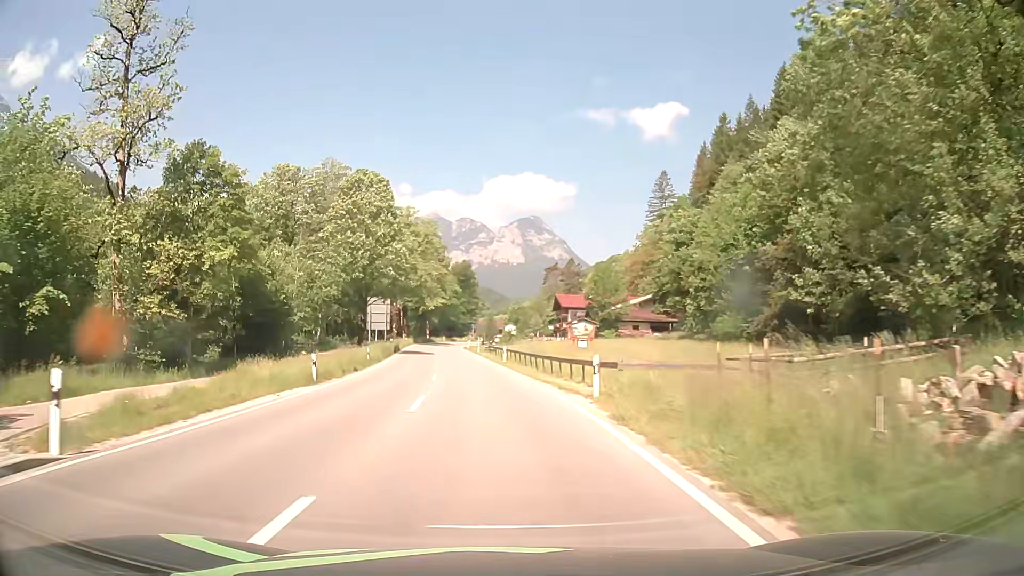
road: primary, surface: asphalt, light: Day
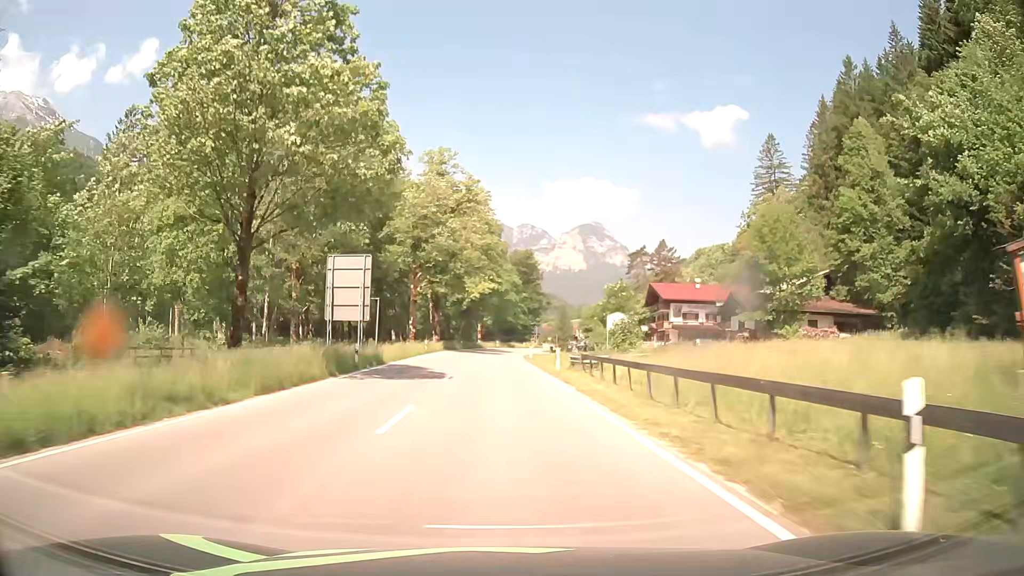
(-2.1, +40.2) m; -5°
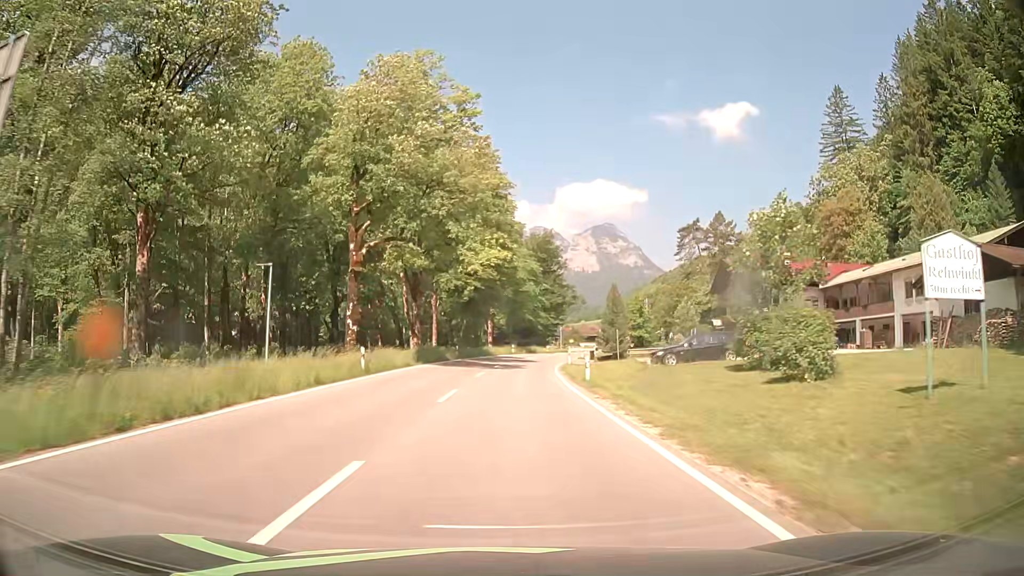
(-0.3, +30.5) m; -1°
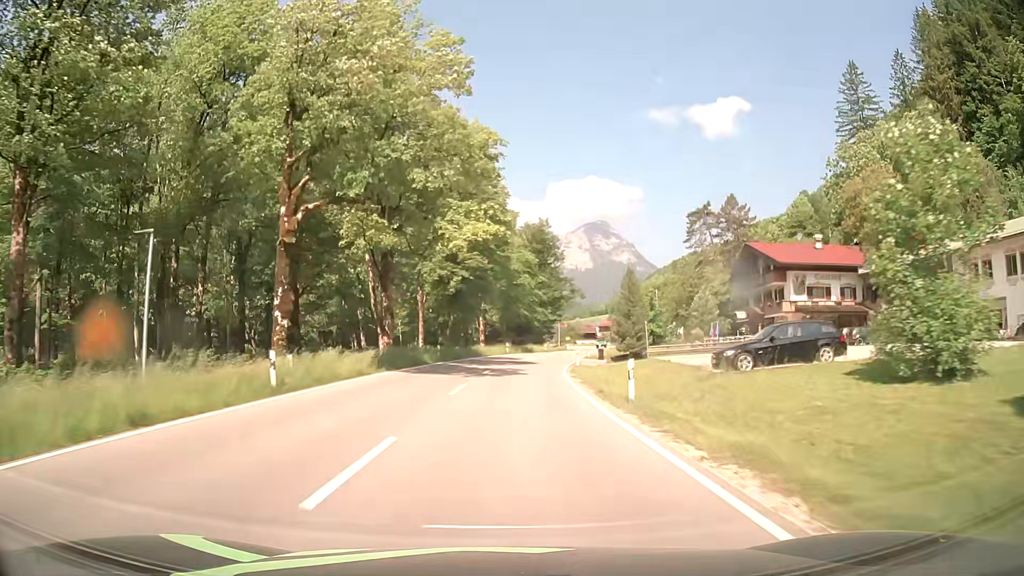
(+0.1, +10.1) m; +1°
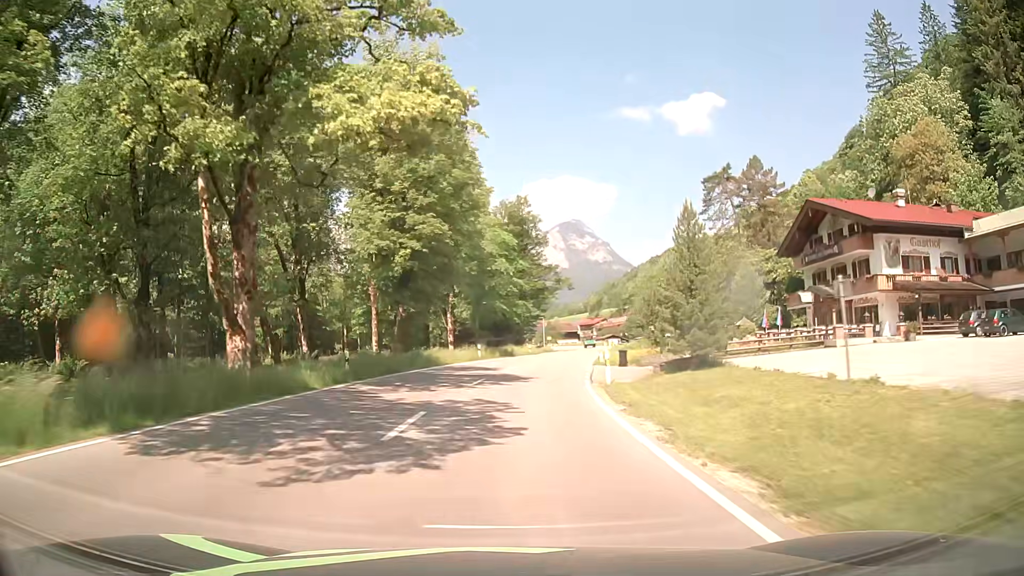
(+0.4, +20.1) m; +2°
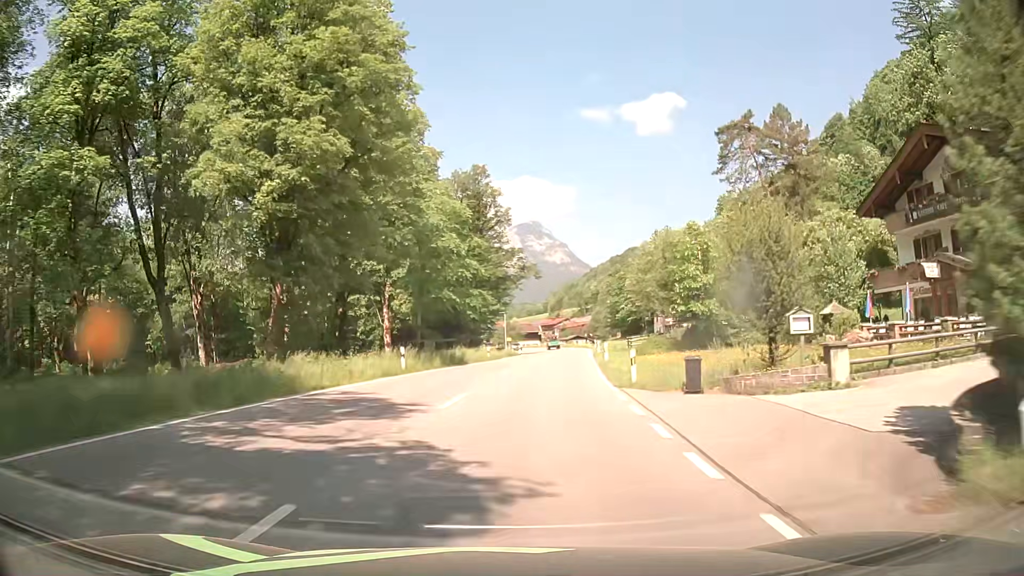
(+0.6, +19.9) m; +4°
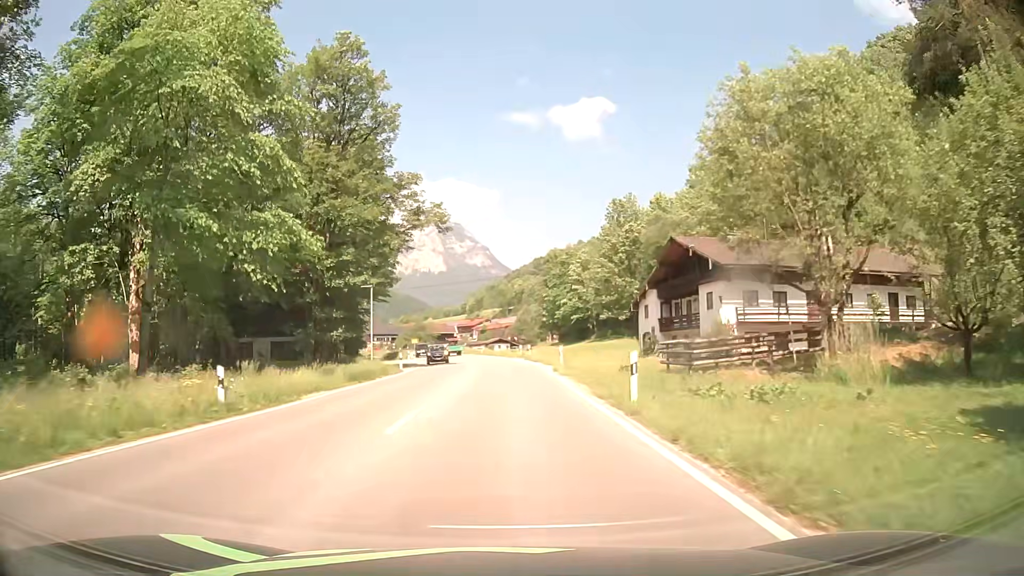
(+2.7, +38.9) m; +7°
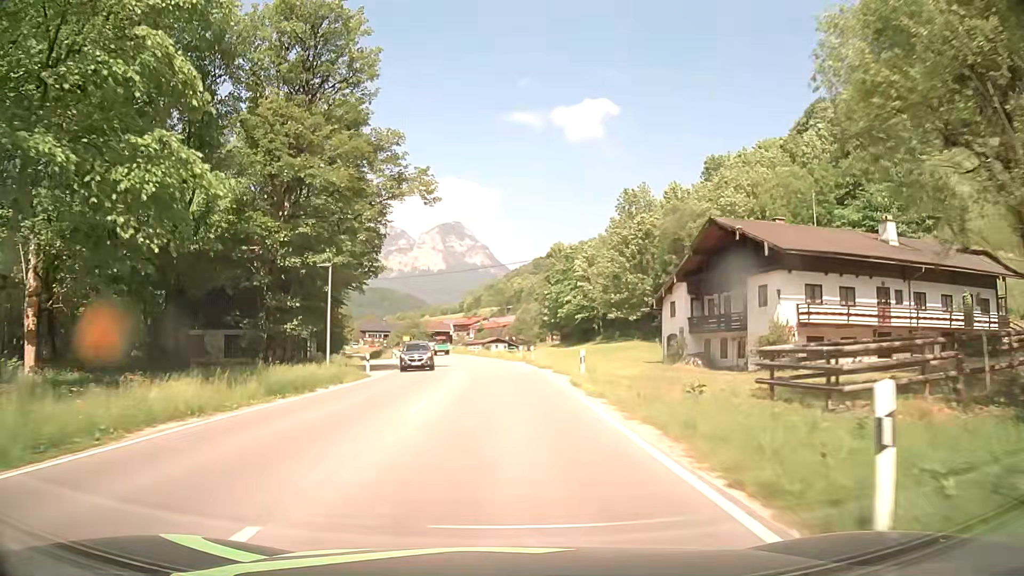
(0.0, +9.2) m; 0°
(0, +10) (0, +20) (0, +30) (-1, +40) (-2, +50) (-3, +60) (-5, +70) (-7, +80) (-9, +89) (-11, +99) m
